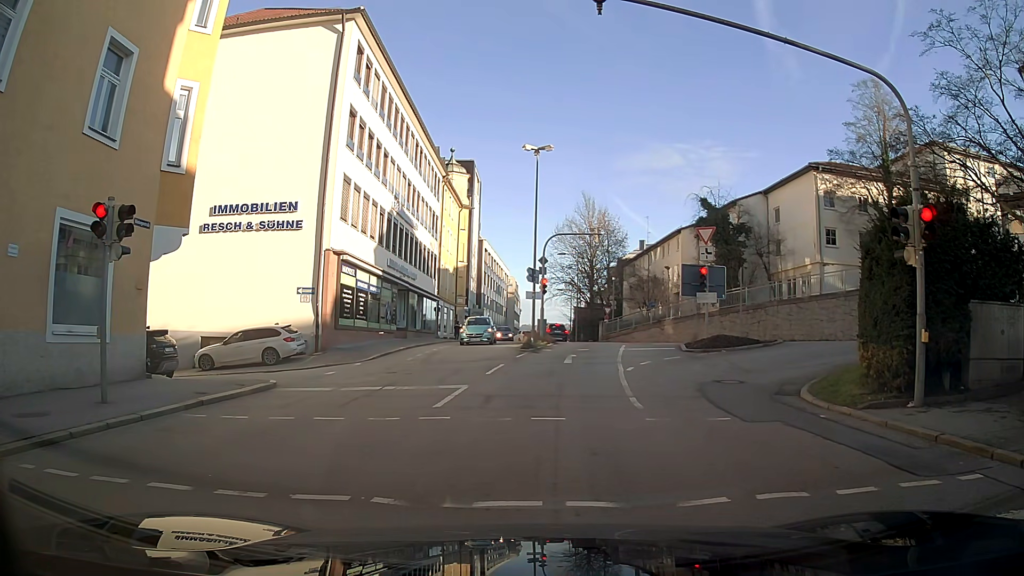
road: tertiary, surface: asphalt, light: Day
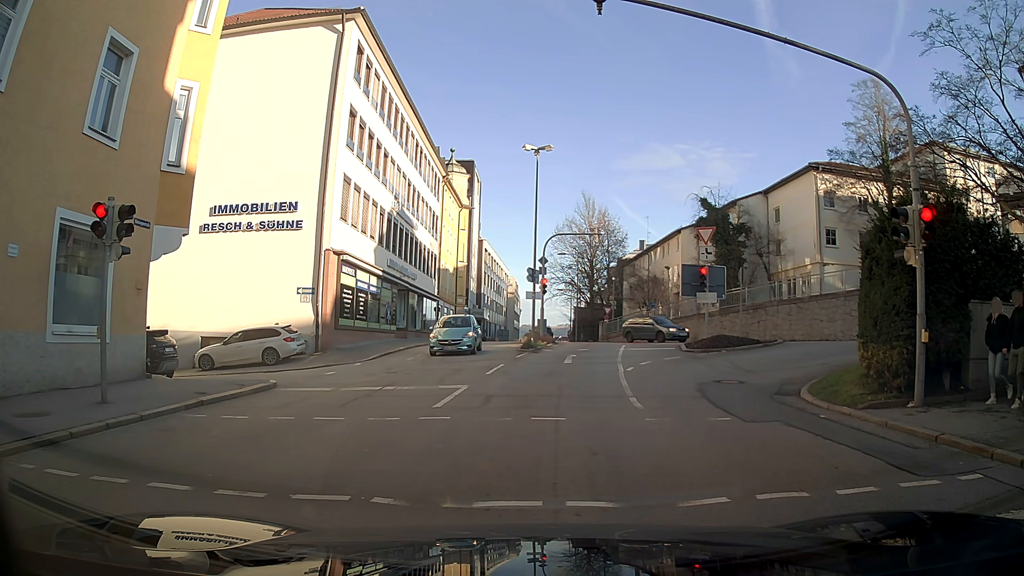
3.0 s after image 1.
(0.0, 0.0) m; 0°
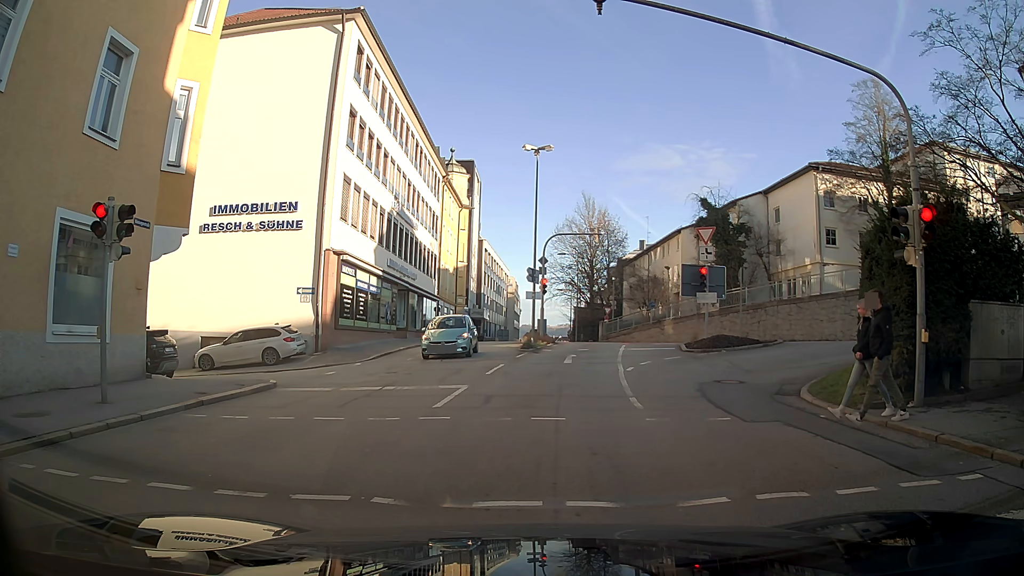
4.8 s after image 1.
(0.0, 0.0) m; 0°
(-1, +10) (-5, +19) (-14, +20) (-24, +19) (-34, +18) (-44, +17) (-54, +16) (-64, +14) (-74, +13) (-84, +11) m
